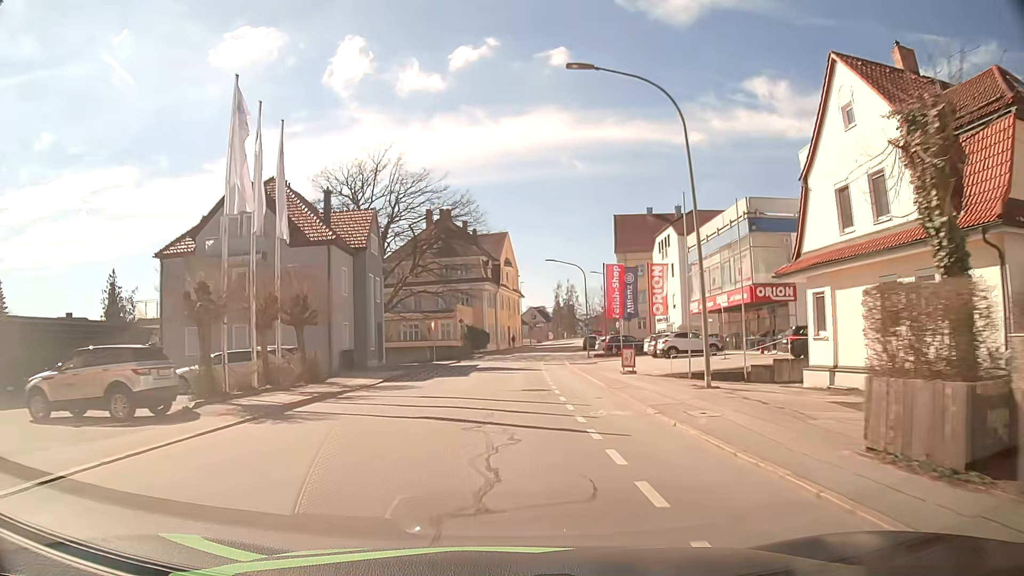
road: tertiary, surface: asphalt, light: Day
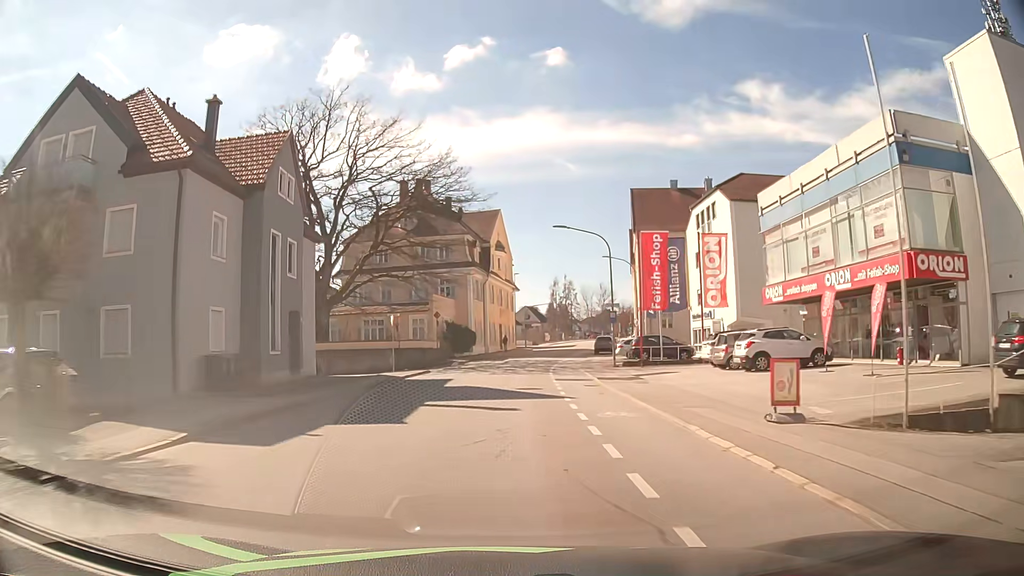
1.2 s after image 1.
(+0.2, +15.8) m; +1°
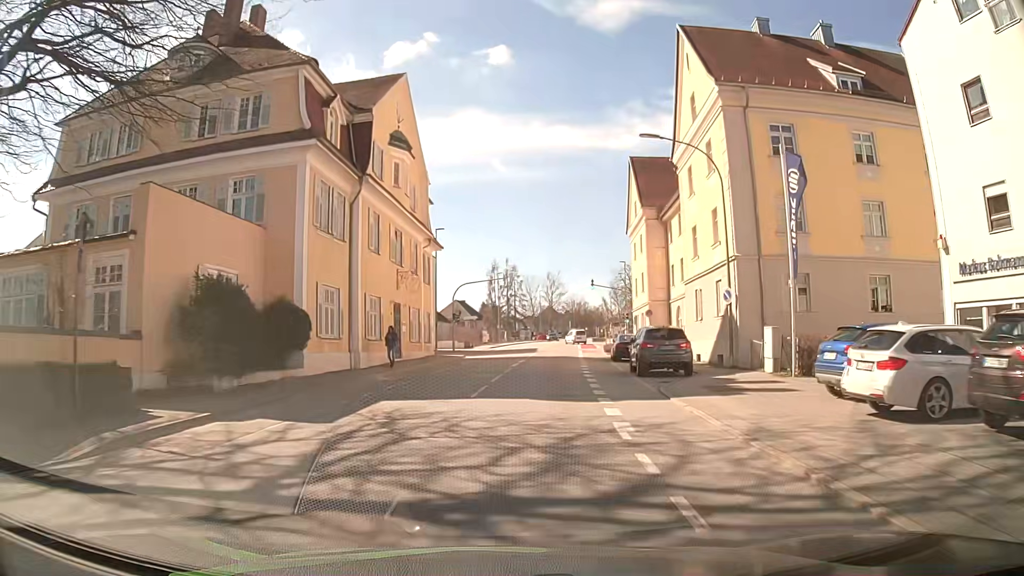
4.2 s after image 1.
(+1.4, +37.8) m; +6°
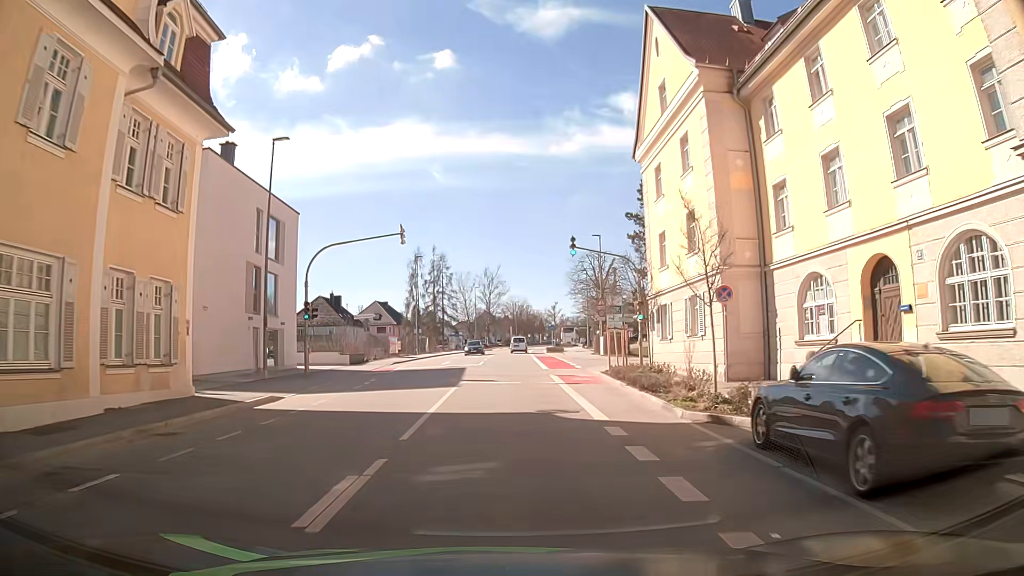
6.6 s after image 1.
(+1.4, +28.0) m; +4°
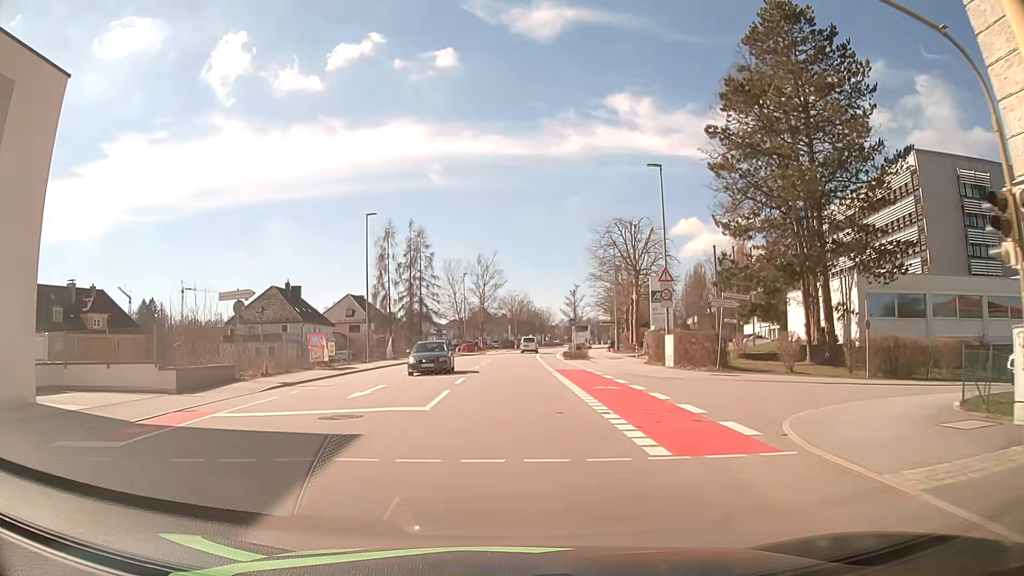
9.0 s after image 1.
(+0.5, +24.0) m; +1°
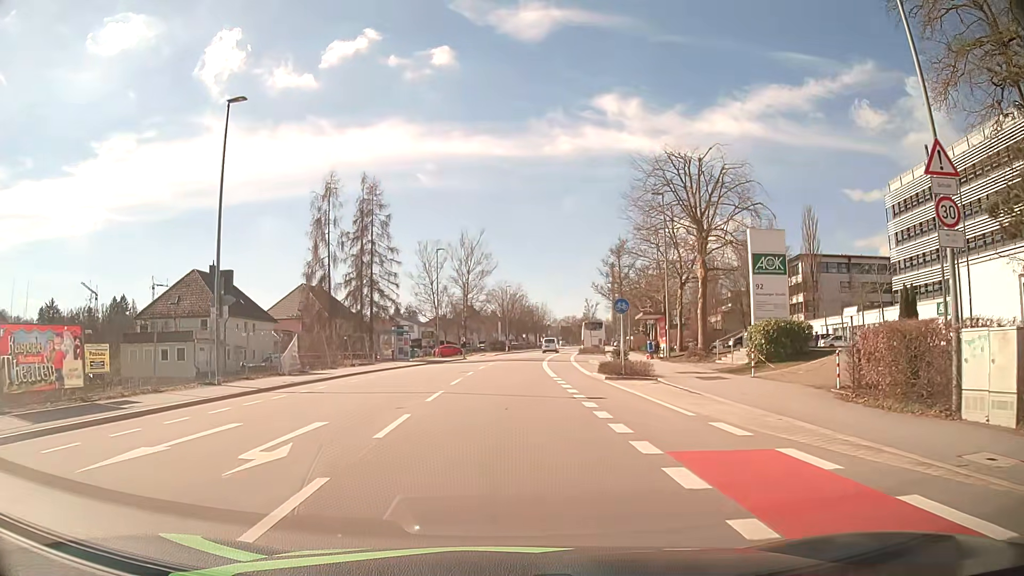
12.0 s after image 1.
(+0.2, +23.4) m; +1°
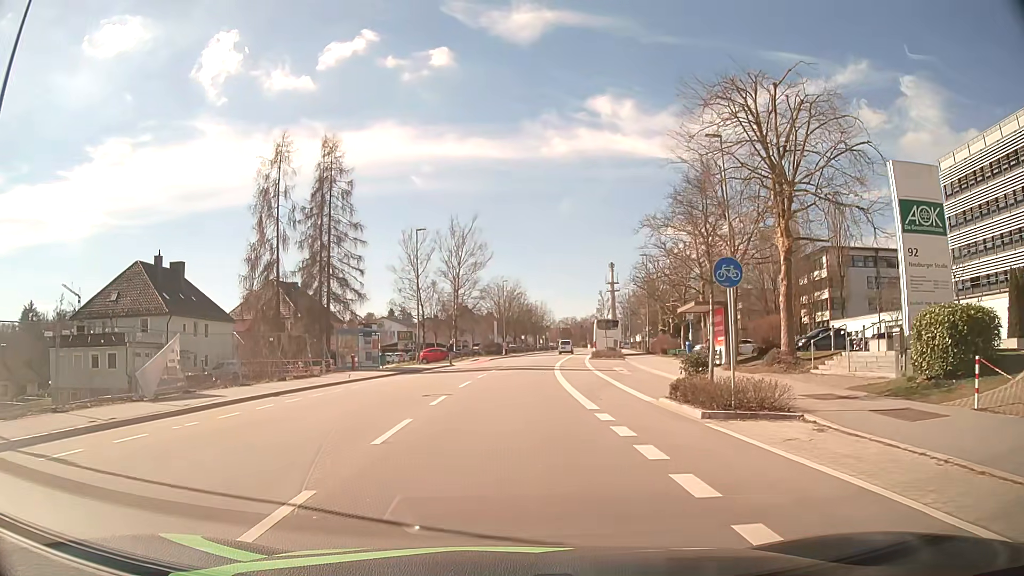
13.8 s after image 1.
(0.0, +12.5) m; 0°
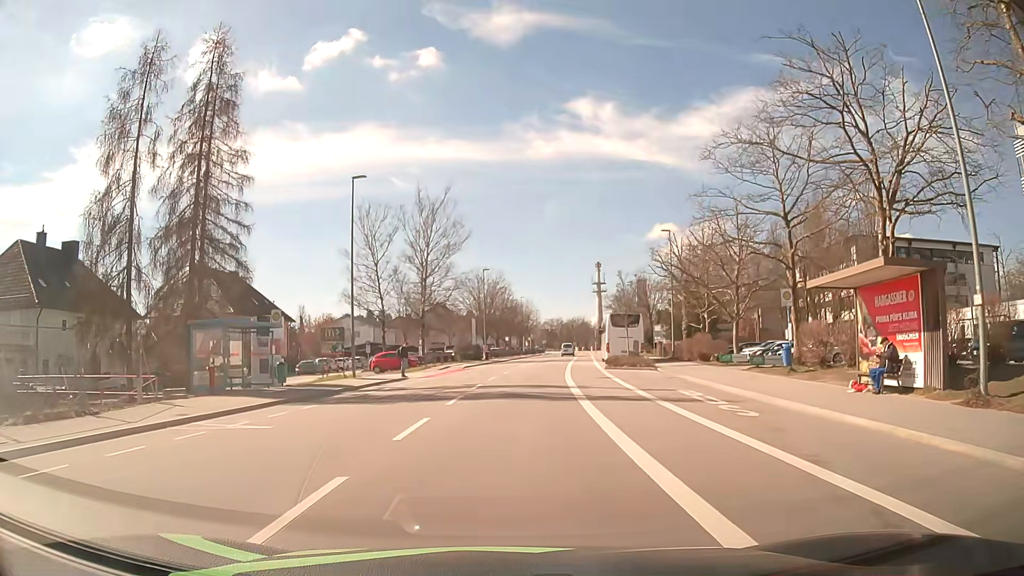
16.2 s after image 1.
(+0.3, +17.1) m; +1°
